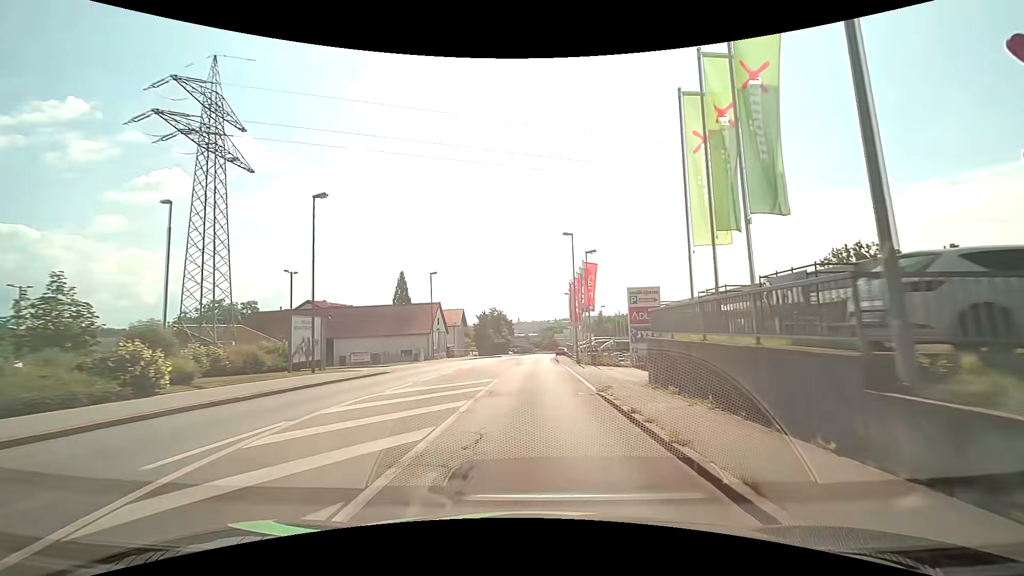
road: tertiary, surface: asphalt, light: Day
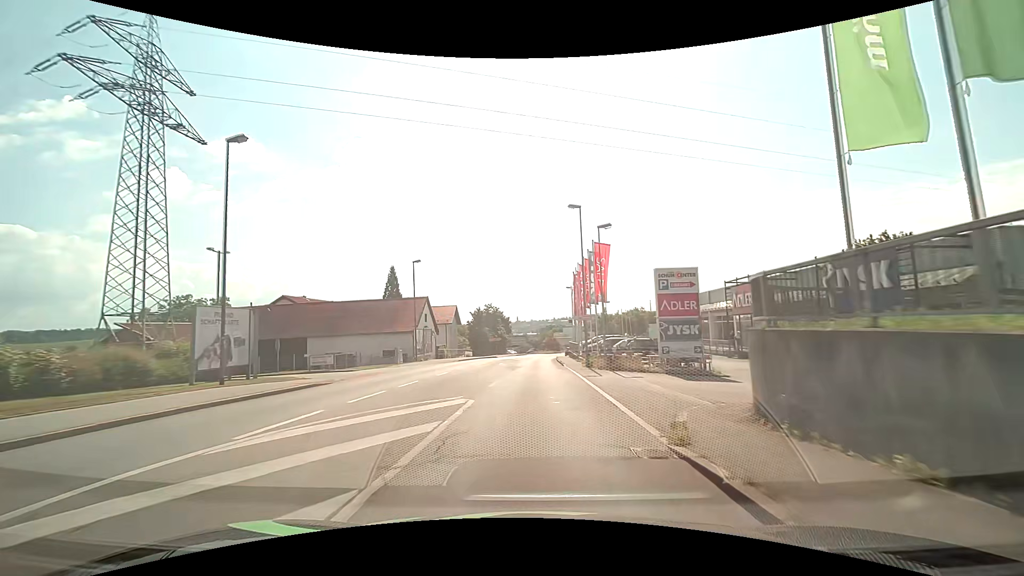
(+0.1, +7.7) m; +1°
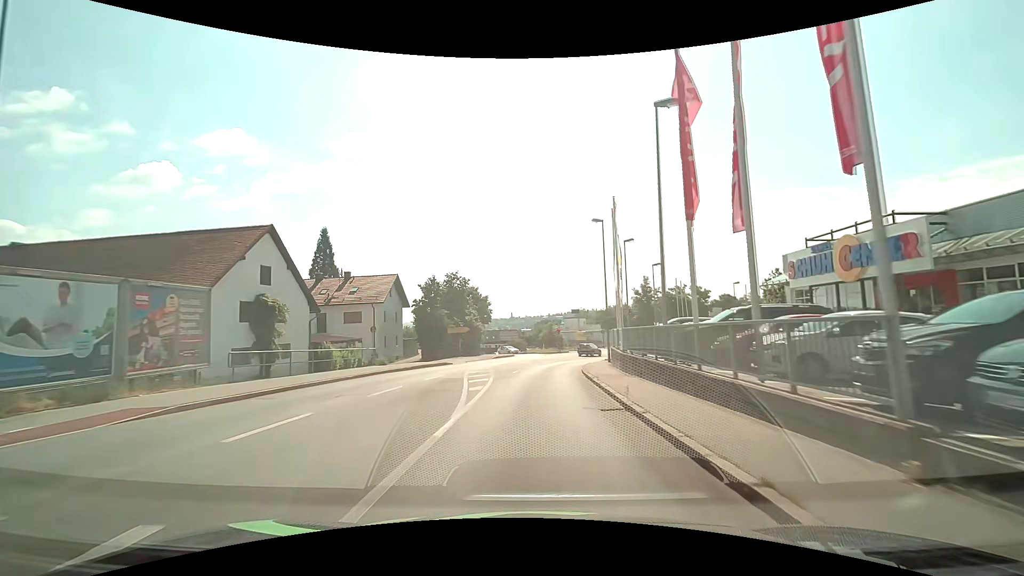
(+0.1, +38.2) m; 0°
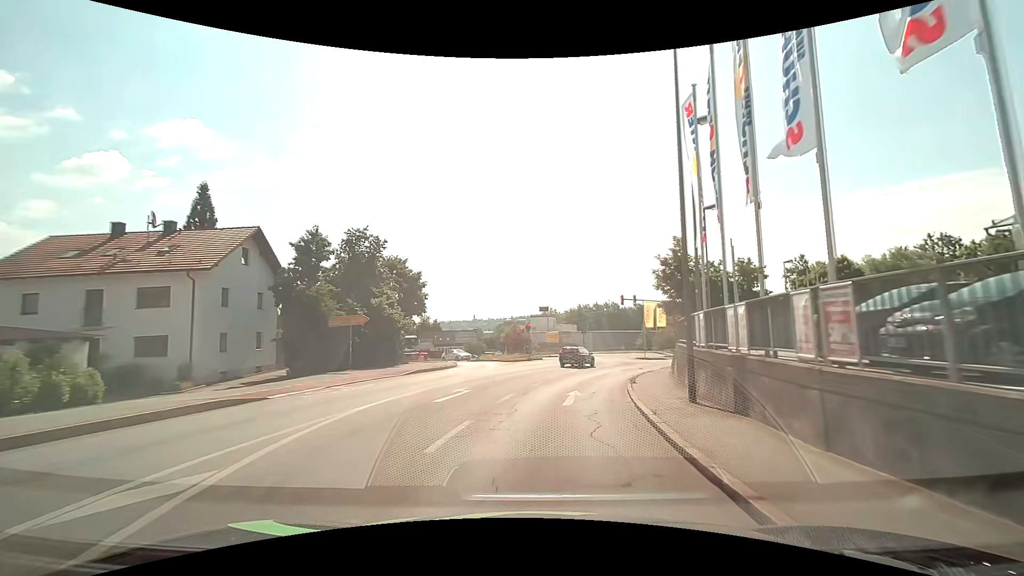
(+0.4, +23.0) m; +4°
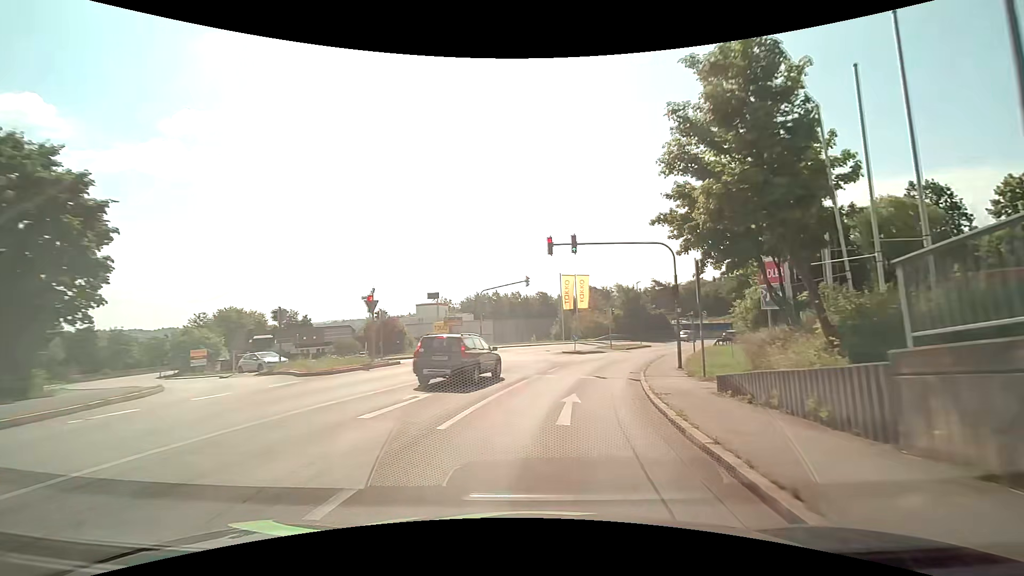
(+2.3, +22.9) m; +11°
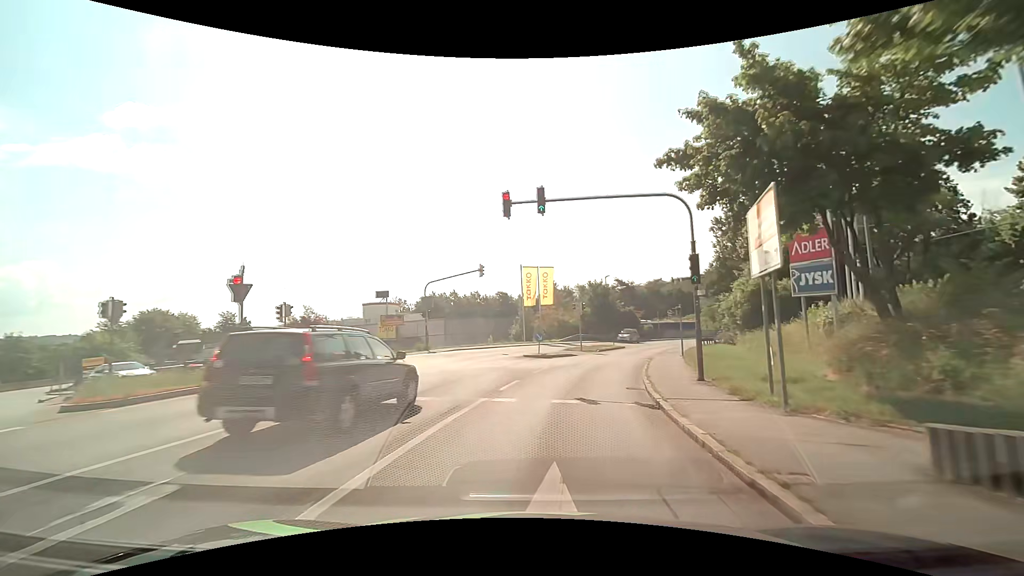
(+0.3, +7.7) m; +5°
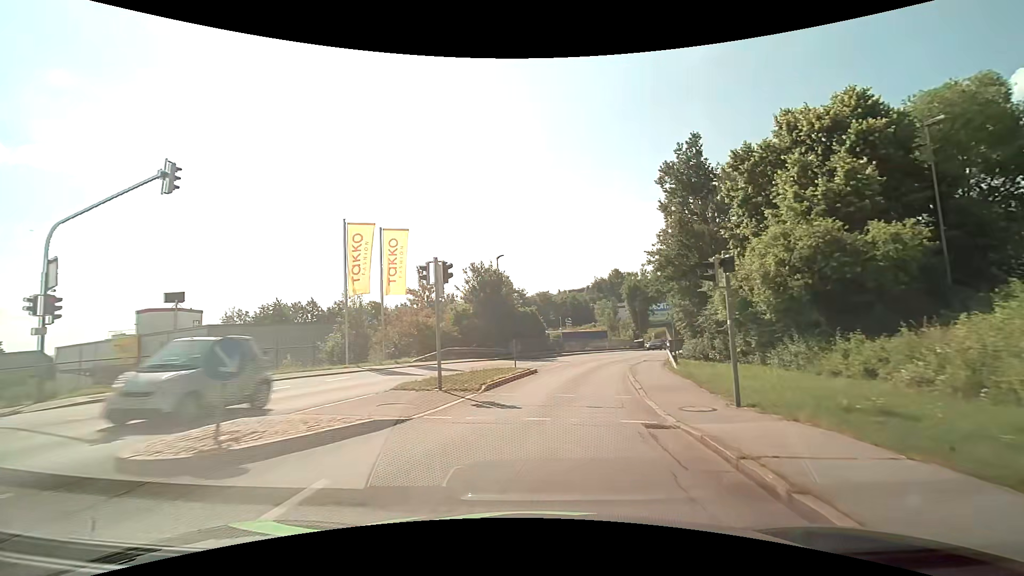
(+2.5, +22.6) m; +13°
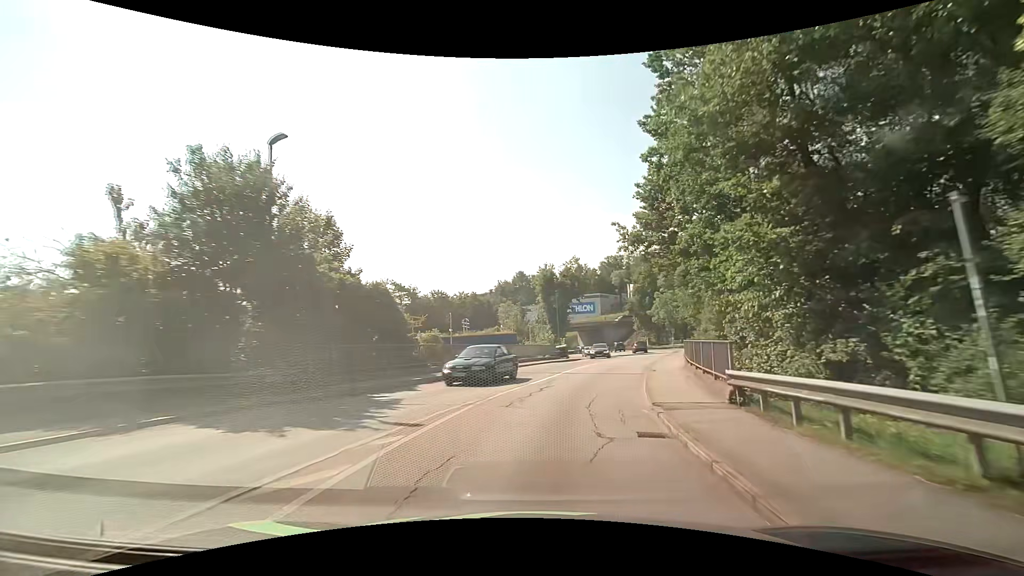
(+2.2, +22.6) m; +11°
